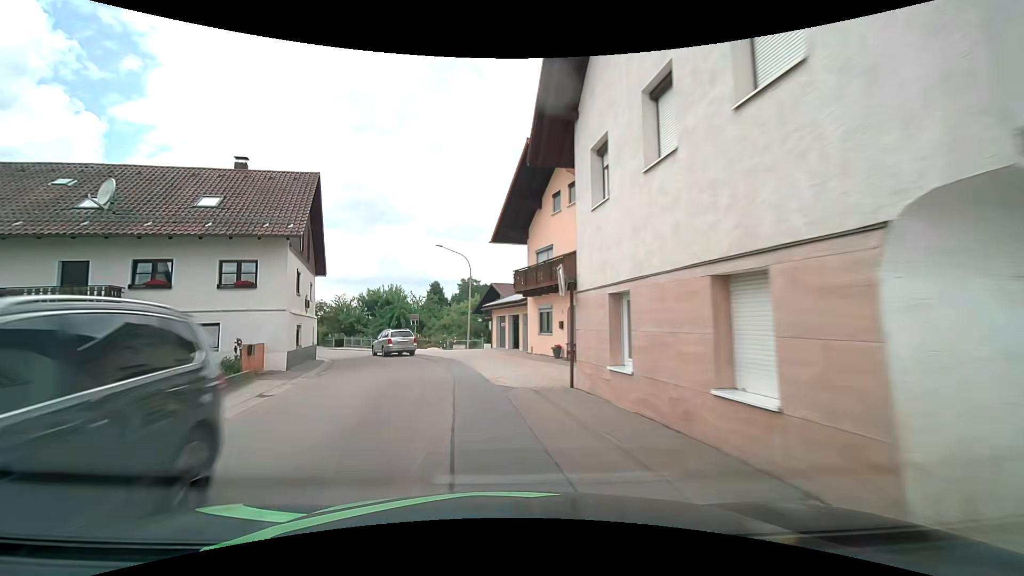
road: tertiary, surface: asphalt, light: Day
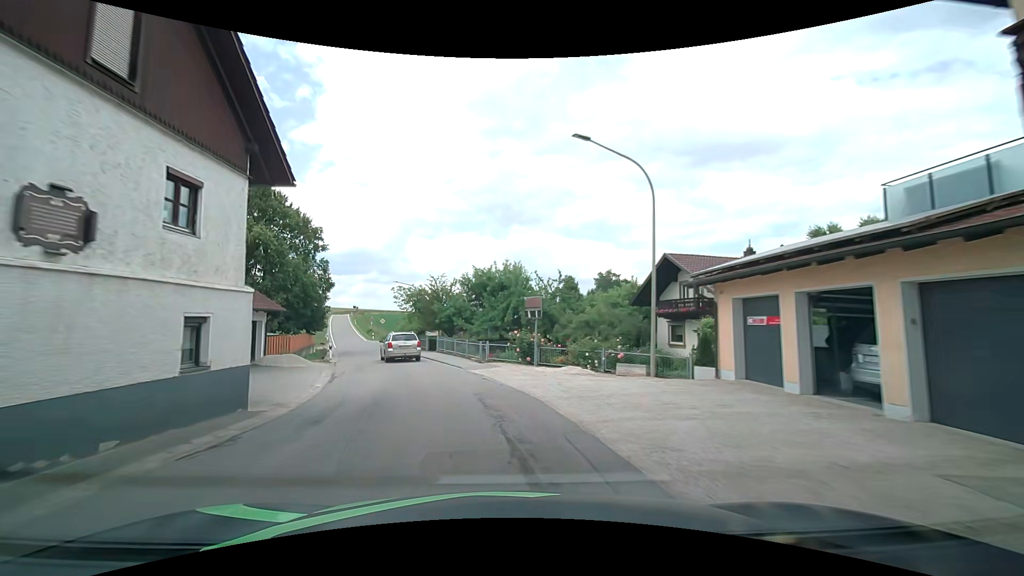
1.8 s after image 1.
(-2.7, +19.9) m; -16°
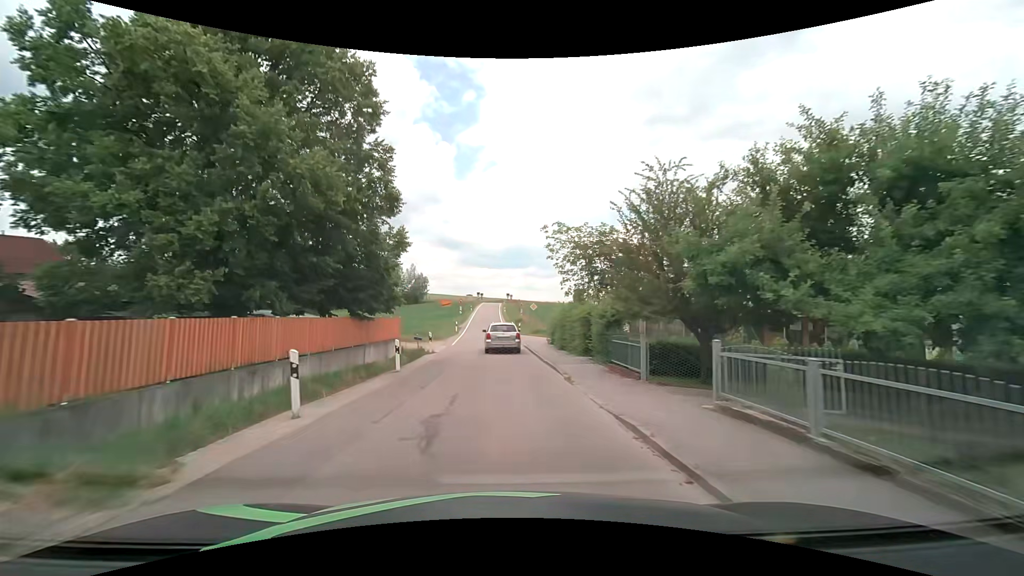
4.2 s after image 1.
(-4.6, +25.6) m; -17°
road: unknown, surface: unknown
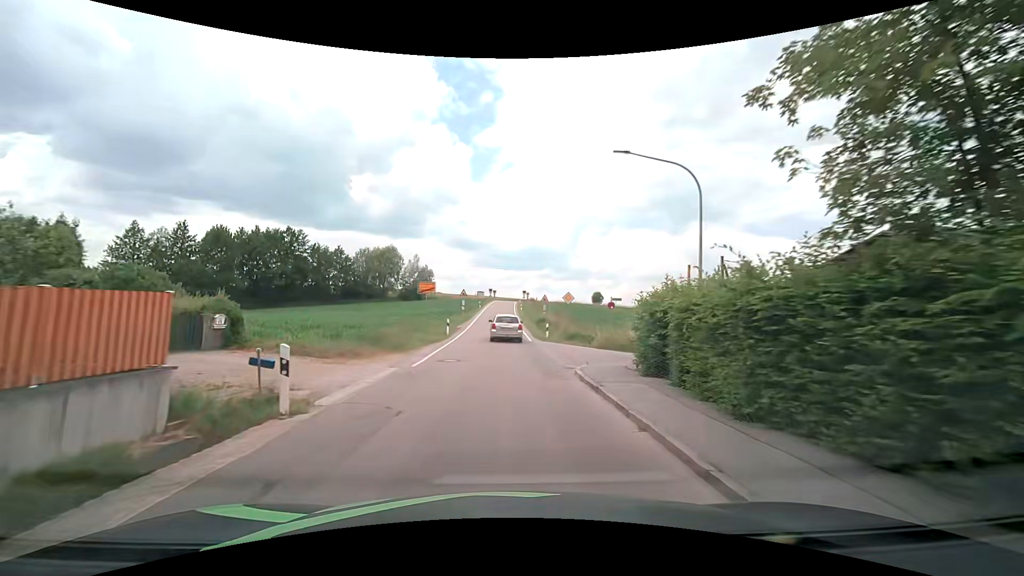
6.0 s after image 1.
(-0.2, +17.7) m; -1°
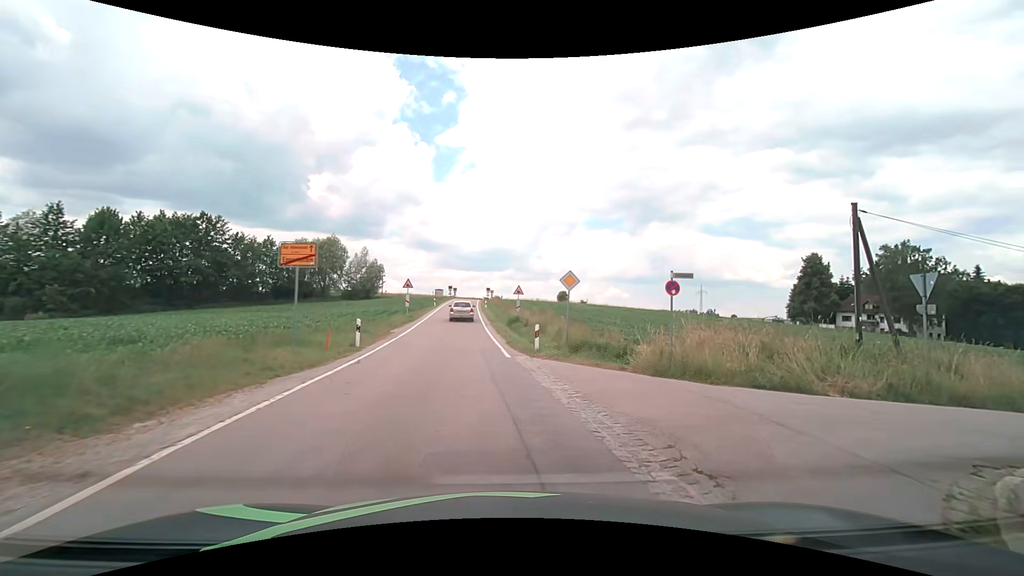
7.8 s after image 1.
(0.0, +13.1) m; +4°
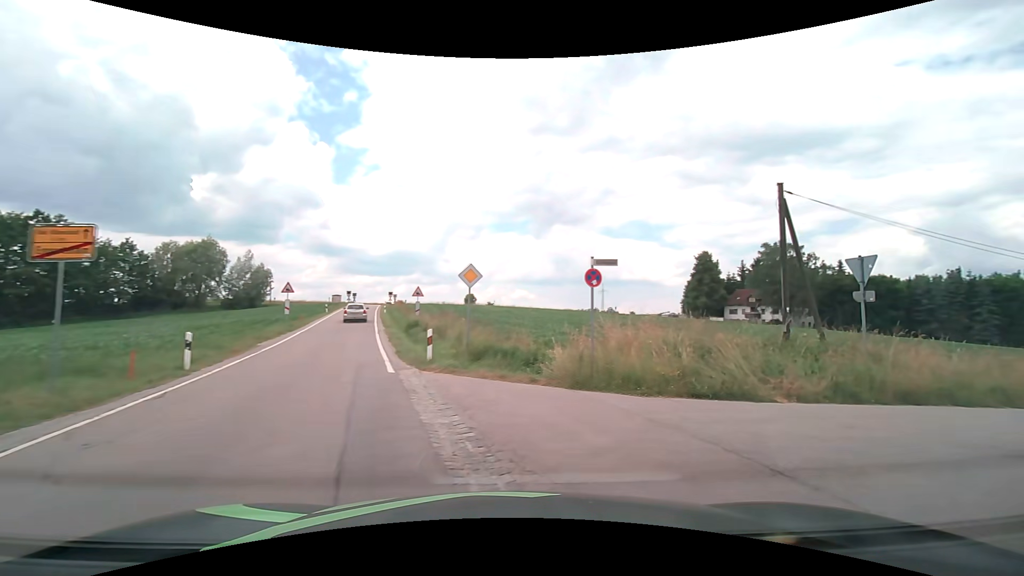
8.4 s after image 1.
(+0.3, +2.9) m; +12°
